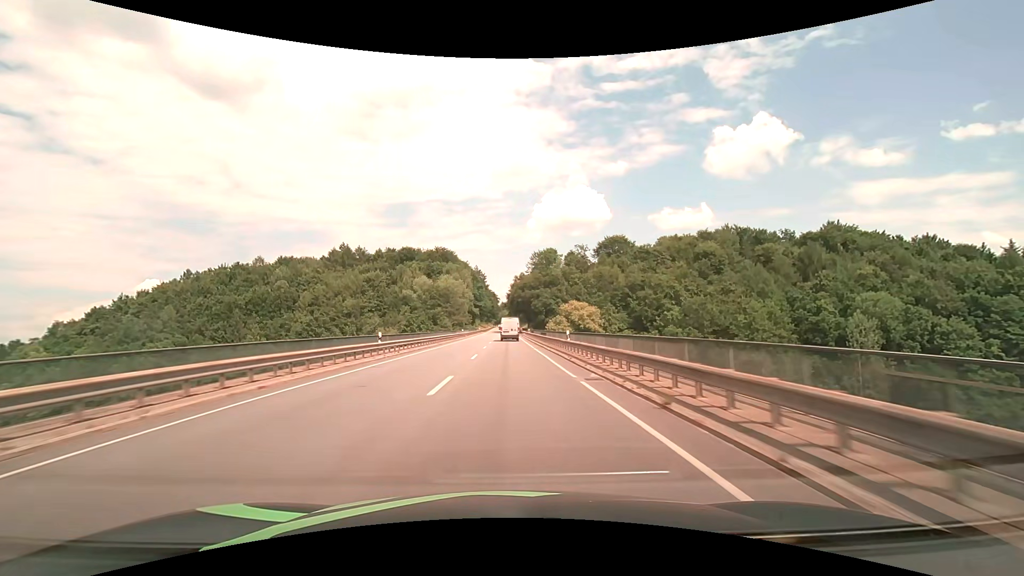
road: primary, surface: asphalt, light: Day
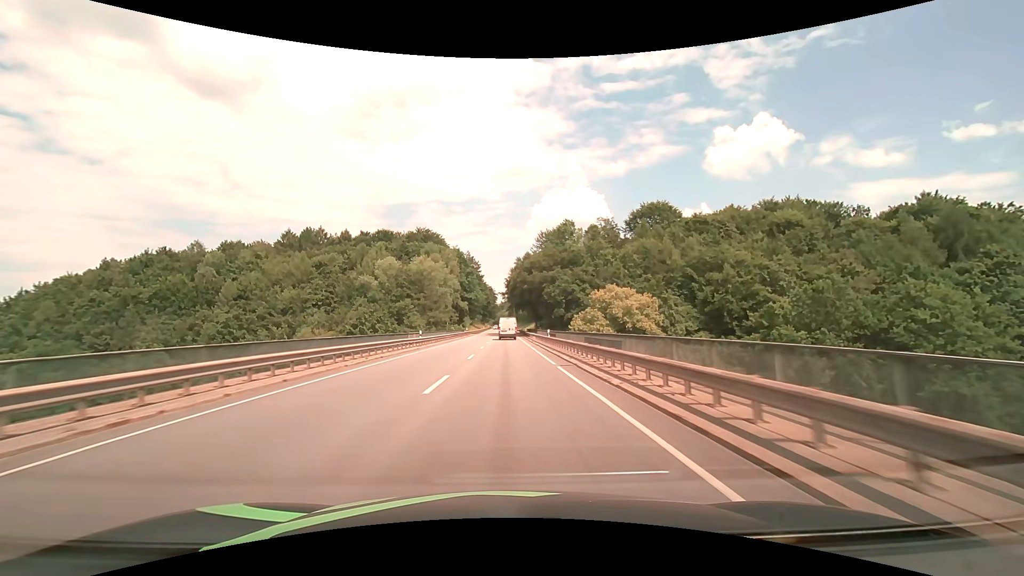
(+0.1, +37.1) m; 0°
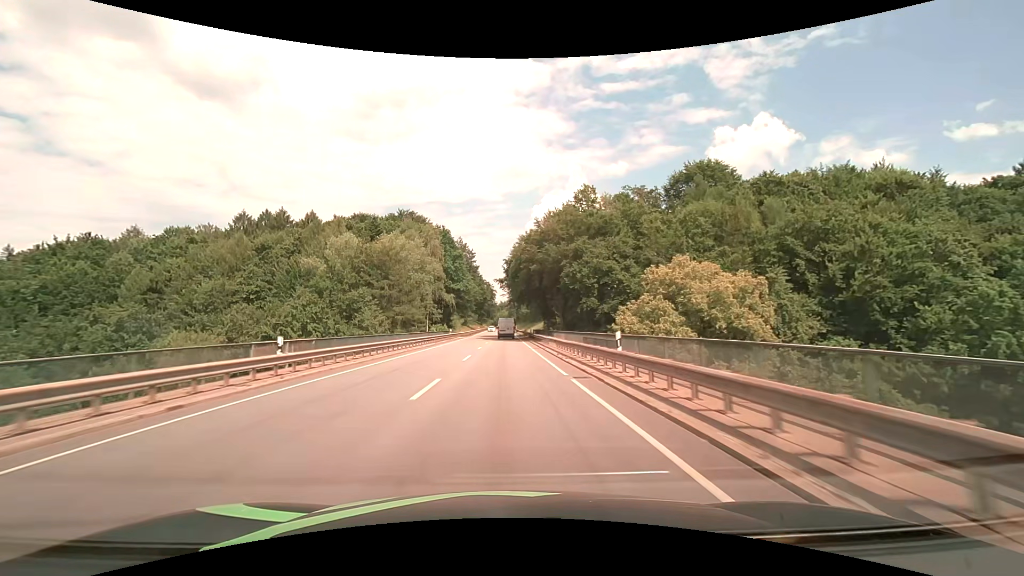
(0.0, +24.8) m; 0°
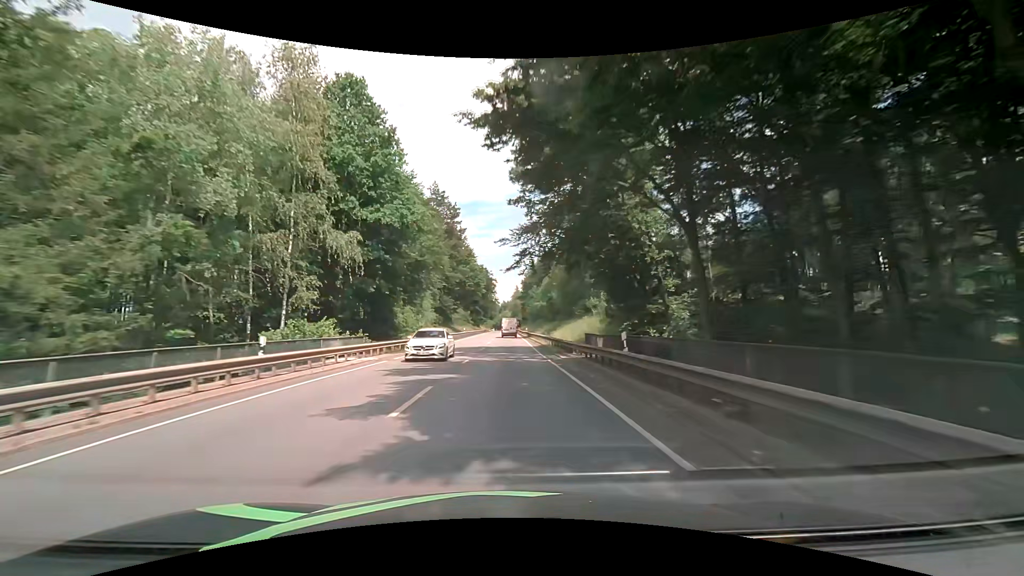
(-0.3, +49.7) m; -1°
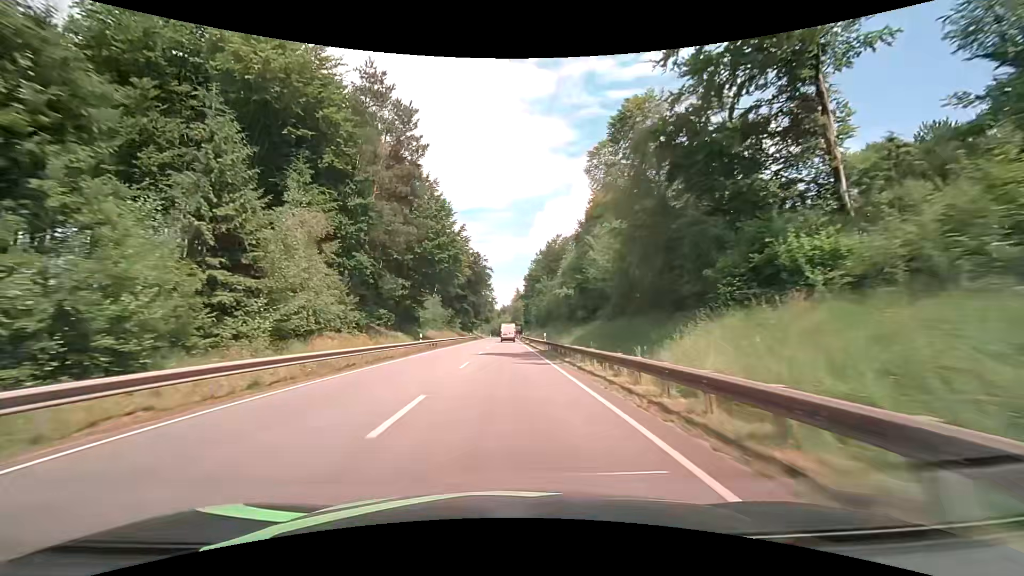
(+0.2, +37.4) m; 0°
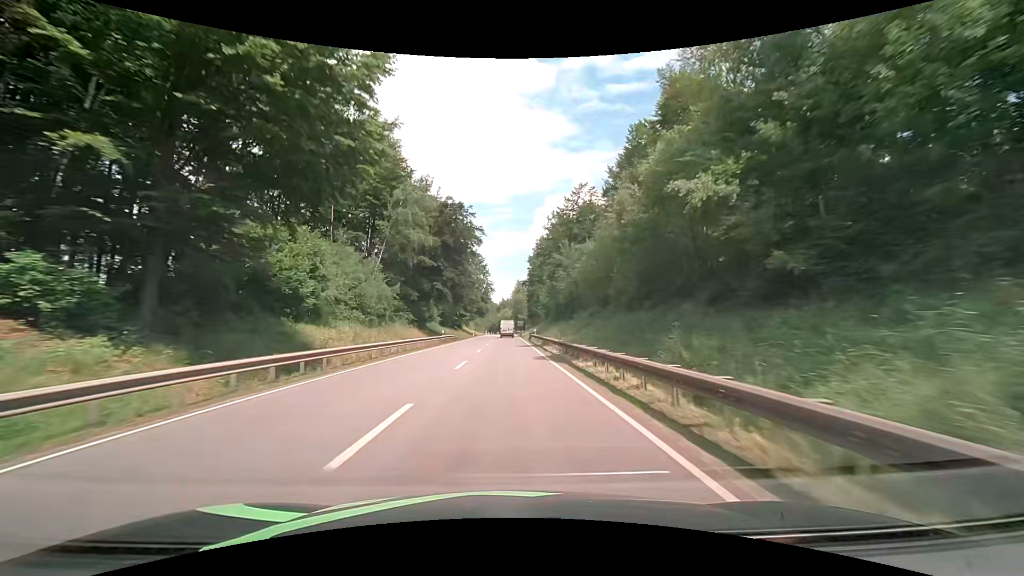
(+0.1, +37.4) m; 0°
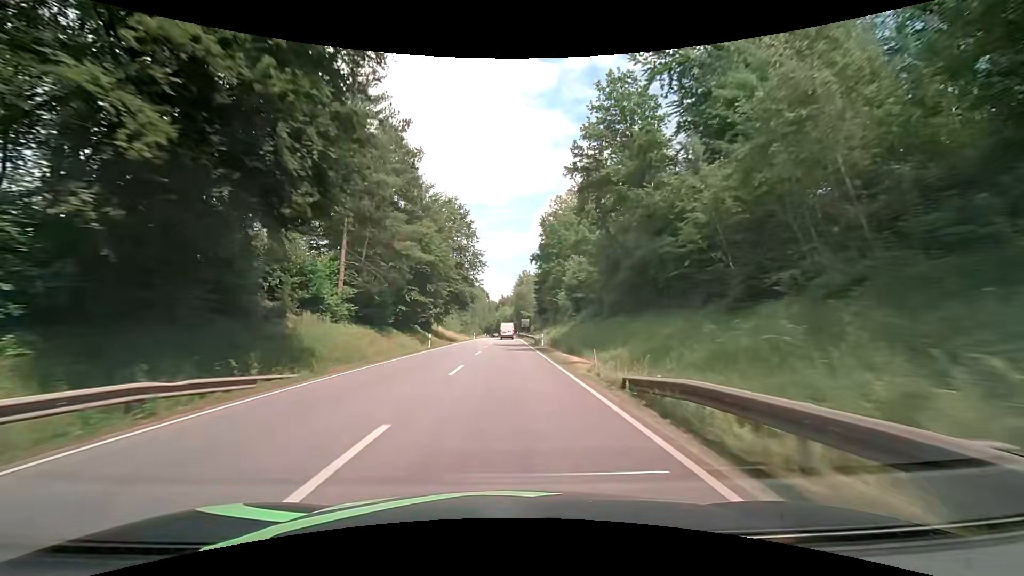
(0.0, +49.9) m; 0°
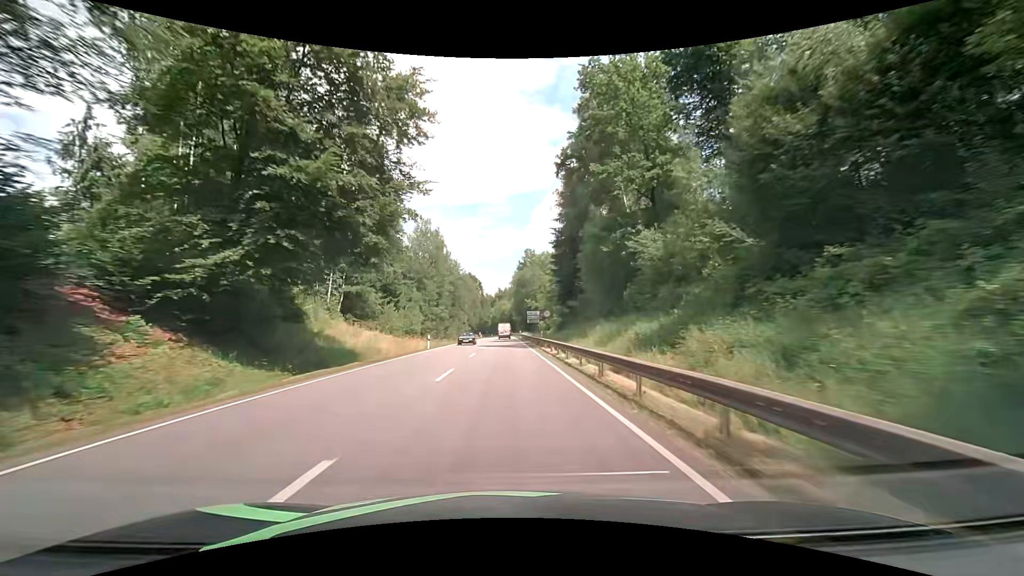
(0.0, +50.0) m; 0°
(0, +10) (0, +20) (0, +30) (0, +40) (0, +50) (0, +60) (0, +70) (-1, +80) (-1, +90) (-1, +100) m
